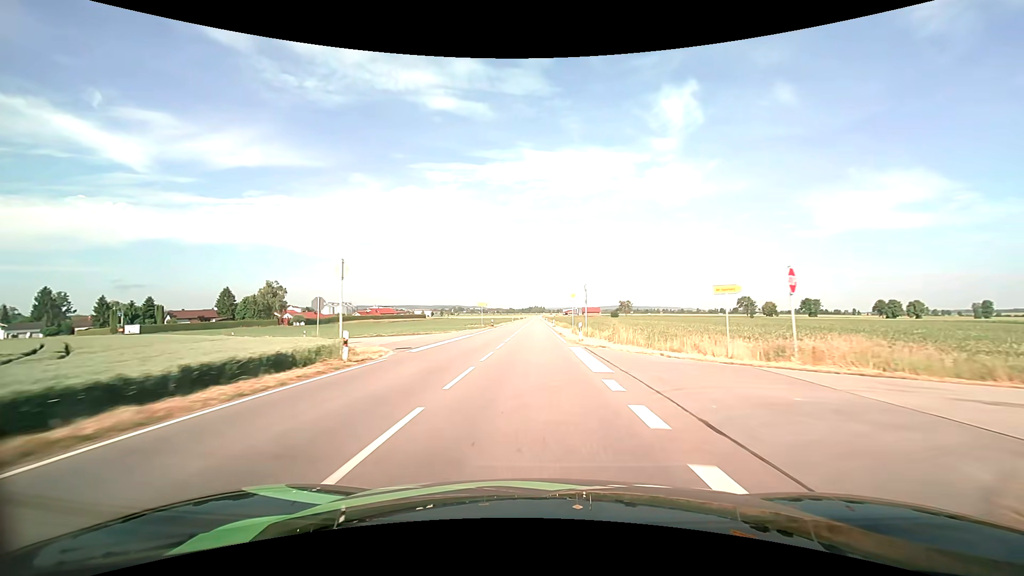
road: tertiary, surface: asphalt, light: Day
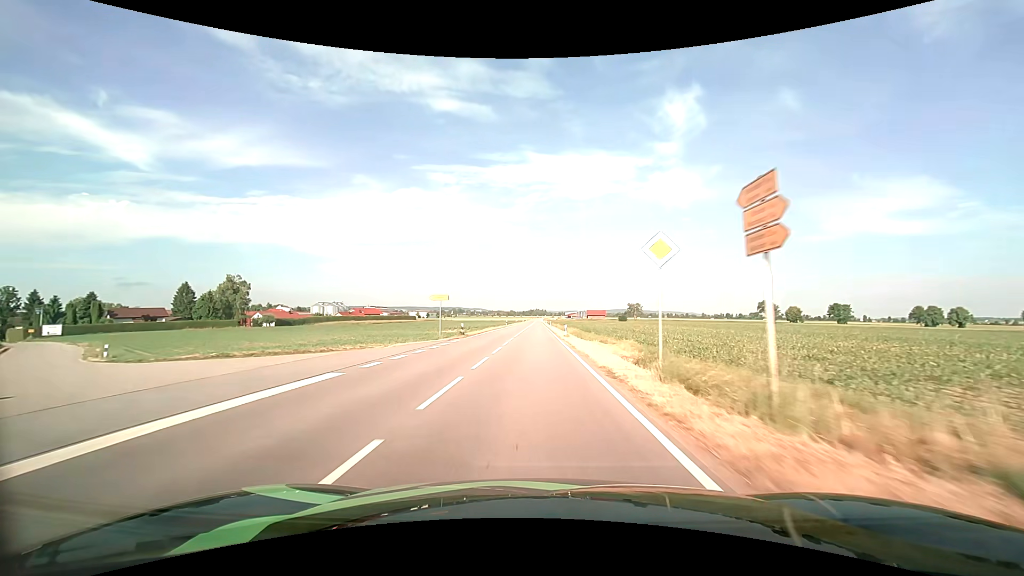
(0.0, +25.9) m; 0°
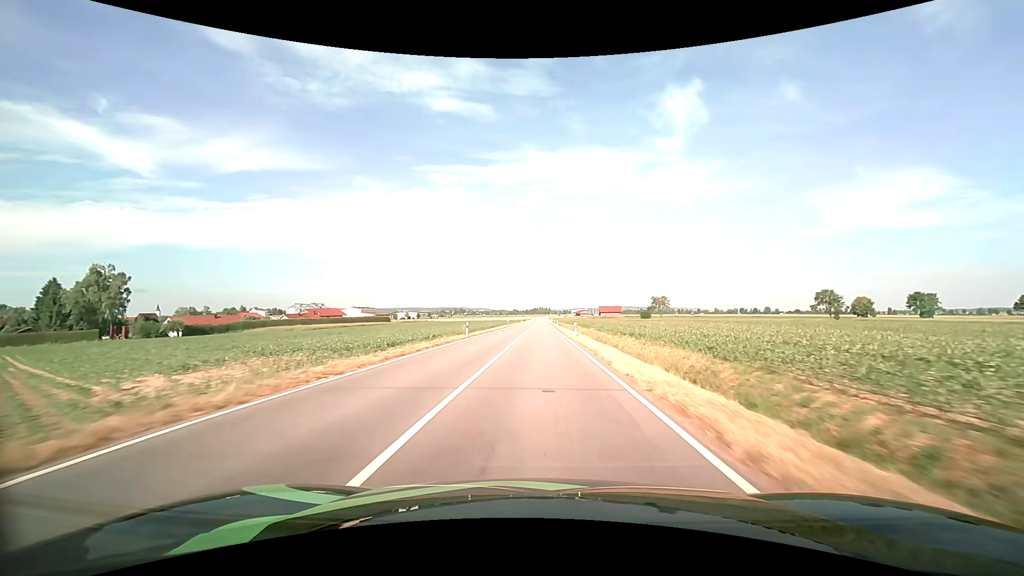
(-0.1, +52.8) m; 0°
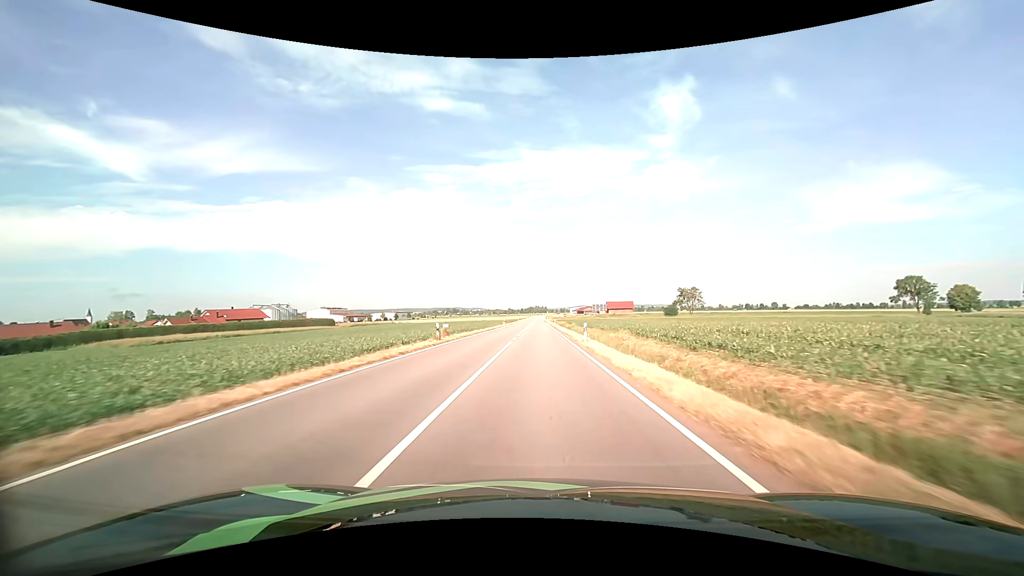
(+0.2, +53.8) m; 0°
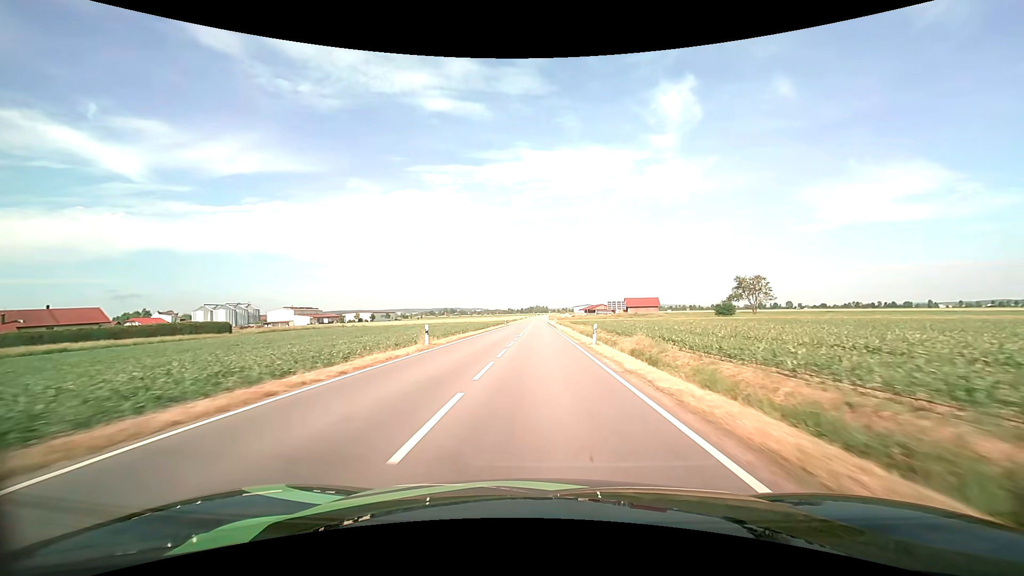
(-0.2, +54.1) m; 0°
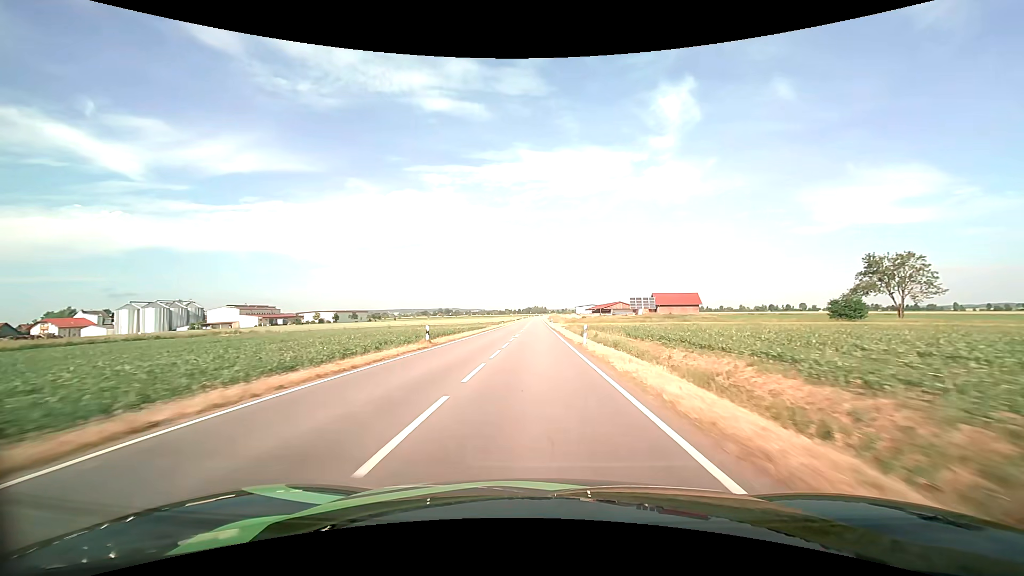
(+0.2, +54.4) m; 0°
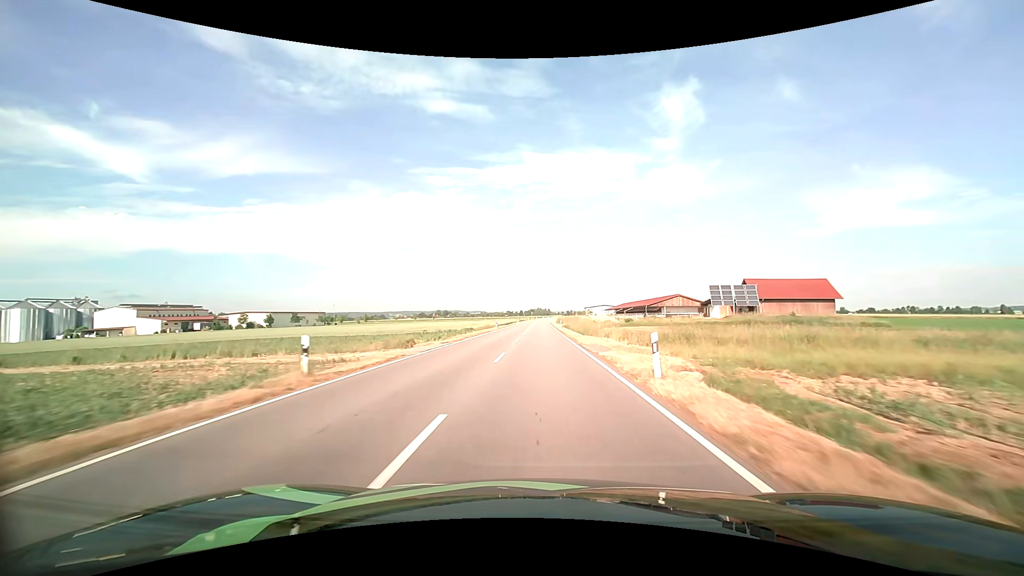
(-0.5, +67.7) m; 0°
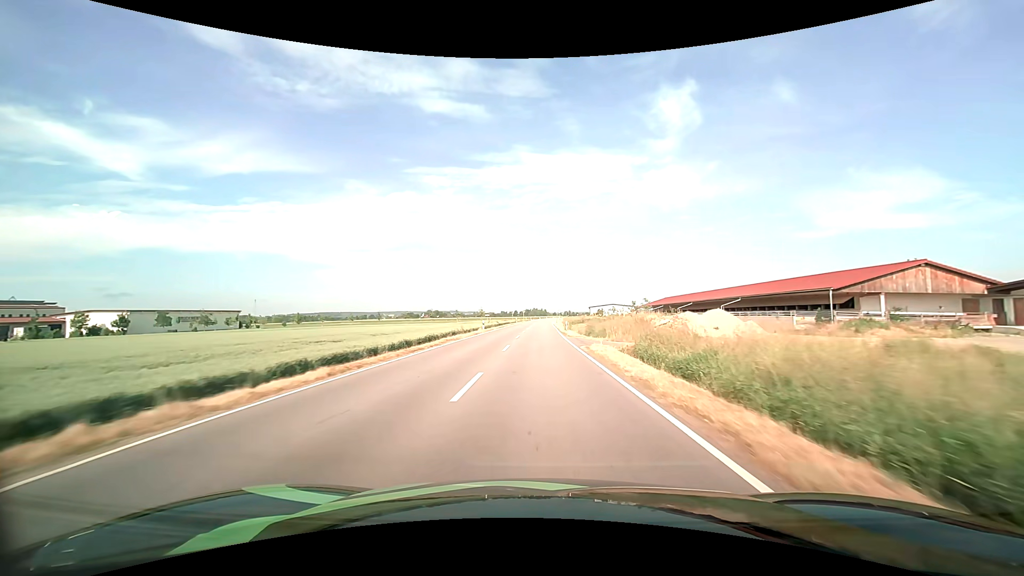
(+0.2, +66.8) m; 0°
(0, +10) (0, +20) (0, +30) (0, +40) (0, +50) (0, +60) (+1, +70) (+1, +80) (+1, +90) (+1, +100) m
